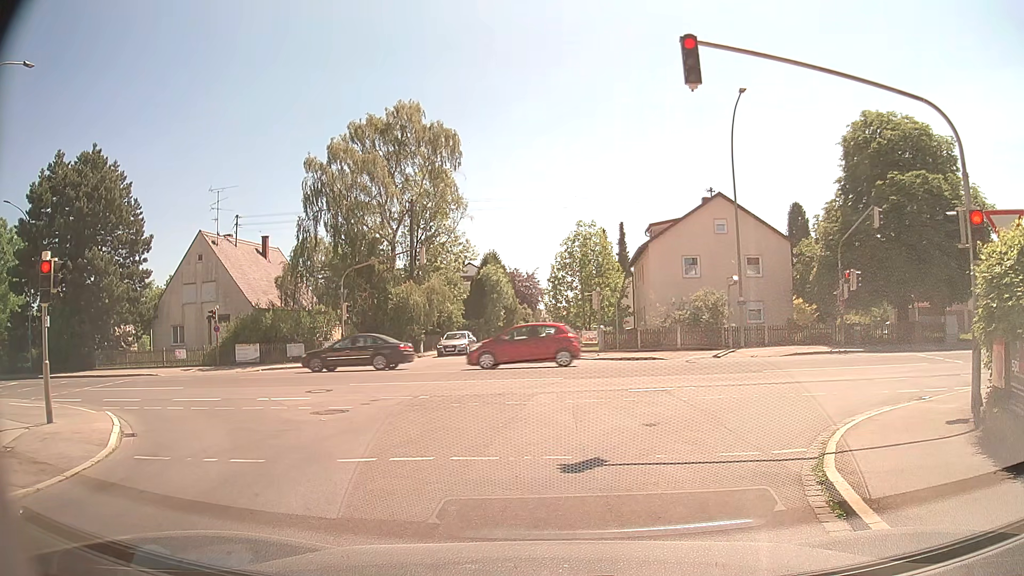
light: Day
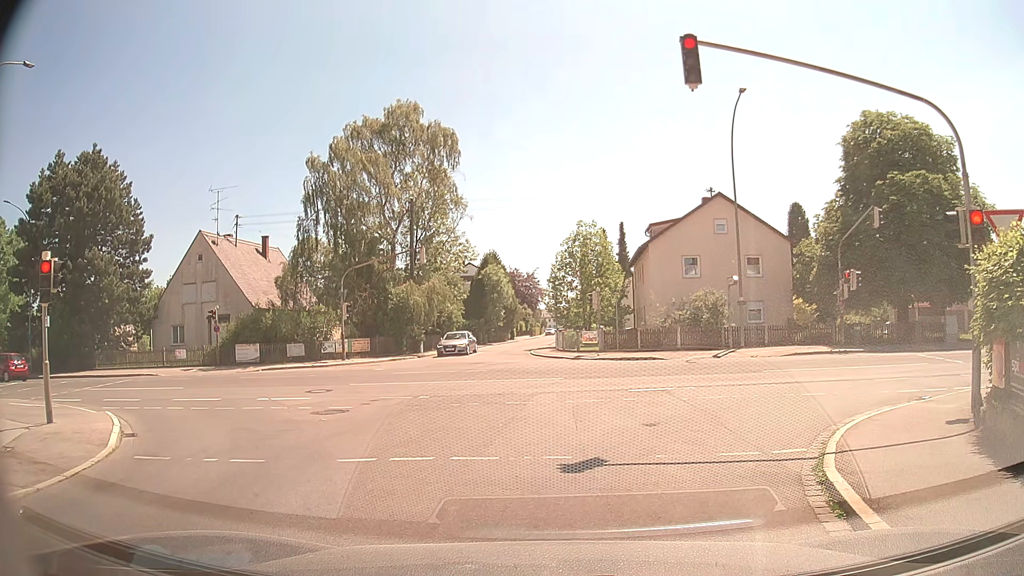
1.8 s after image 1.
(0.0, 0.0) m; 0°
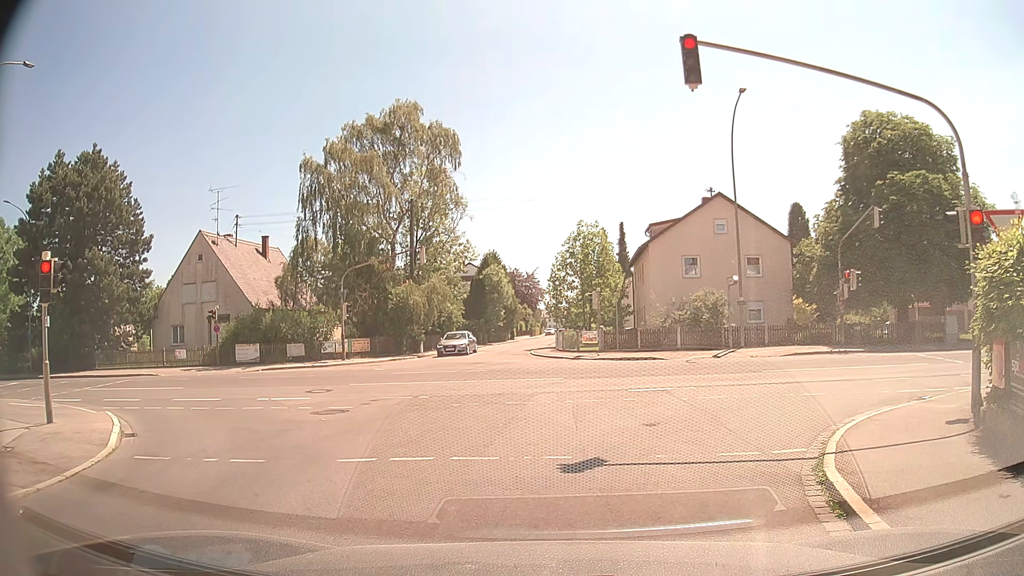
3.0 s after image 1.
(0.0, 0.0) m; 0°
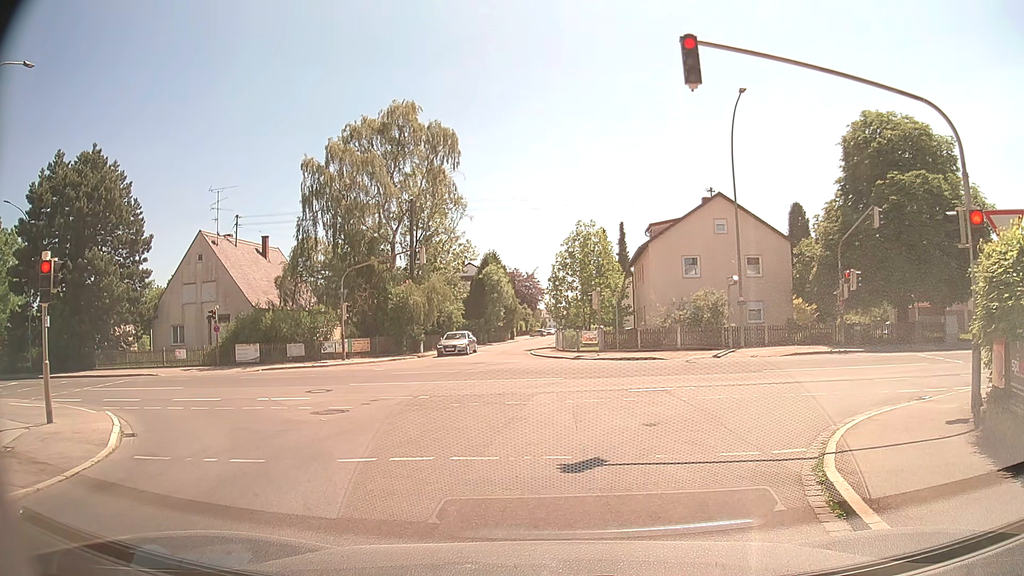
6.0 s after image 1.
(0.0, 0.0) m; 0°
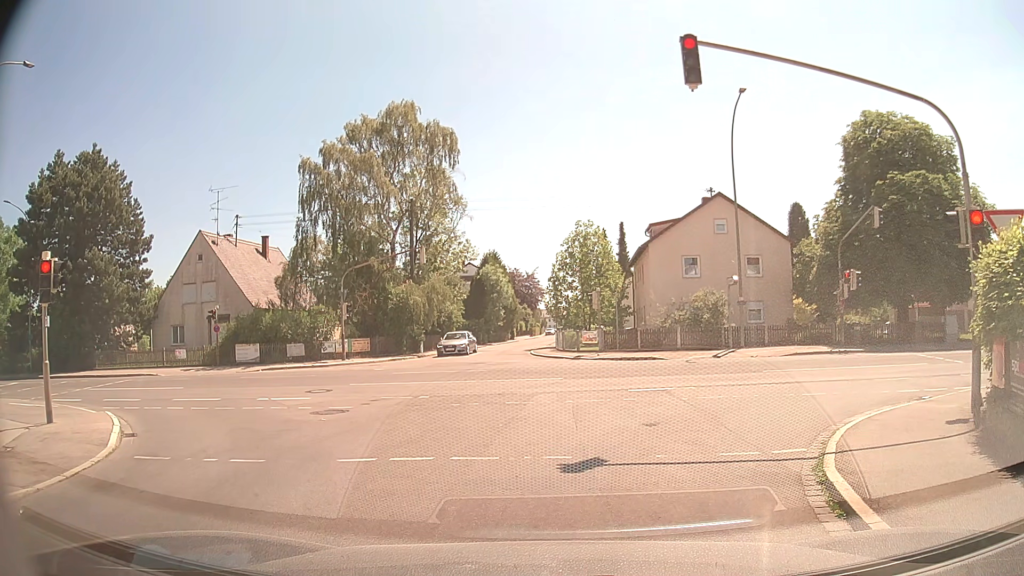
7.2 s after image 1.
(0.0, 0.0) m; 0°
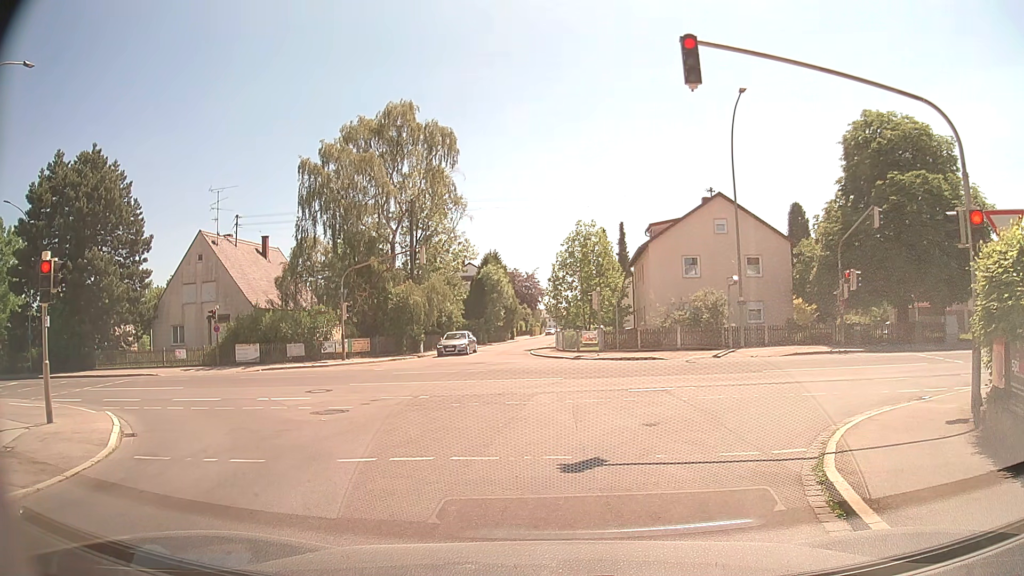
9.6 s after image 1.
(0.0, 0.0) m; 0°
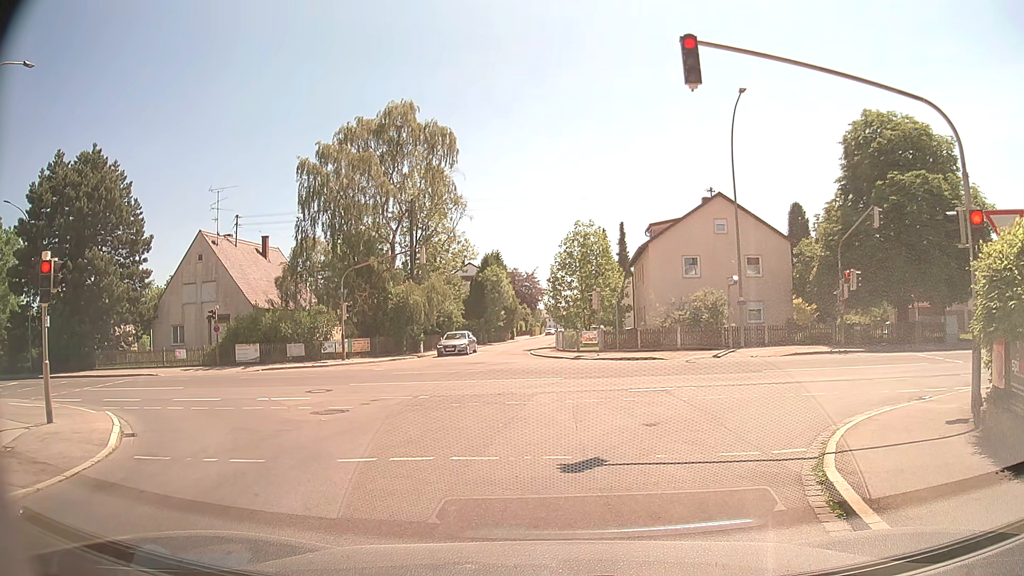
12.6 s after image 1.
(0.0, 0.0) m; 0°
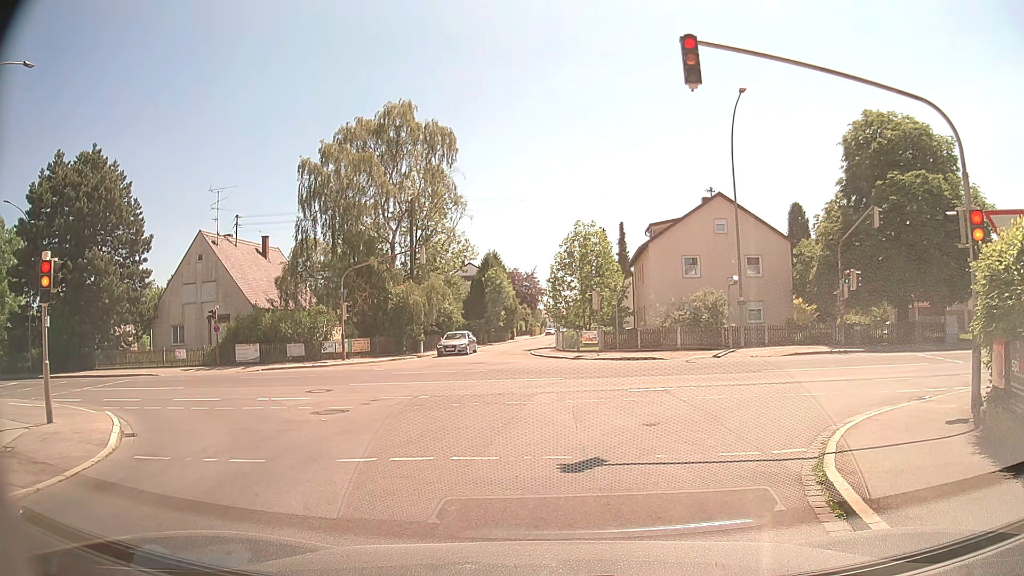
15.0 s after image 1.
(0.0, 0.0) m; 0°
